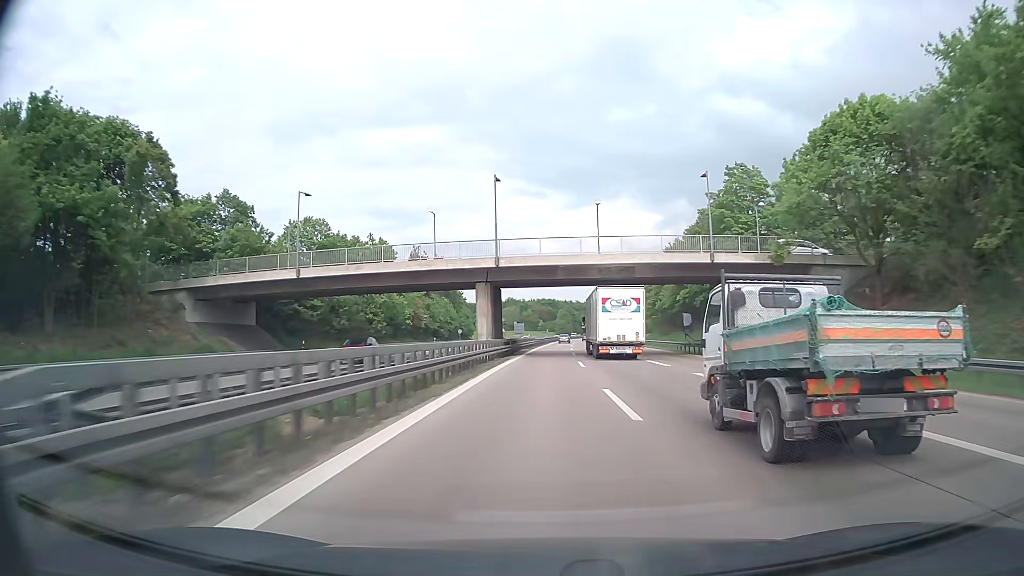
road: motorway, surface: asphalt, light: Day
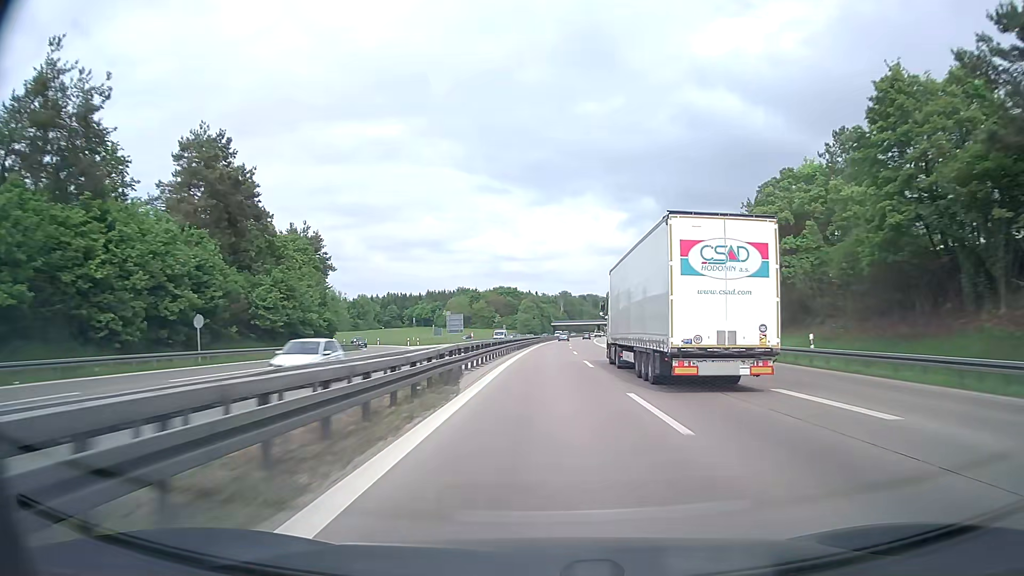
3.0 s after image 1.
(+1.5, +92.3) m; +3°
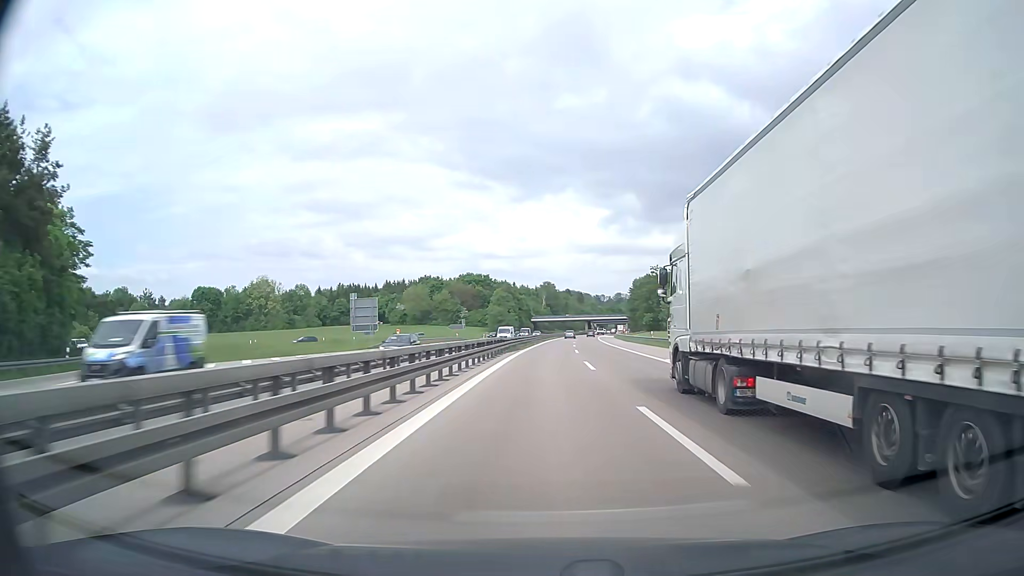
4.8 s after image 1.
(+0.9, +57.3) m; +2°
(0, +10) (0, +20) (0, +30) (0, +40) (+1, +50) (+1, +60) (+1, +70) (+2, +80) (+2, +90) (+3, +100) m
